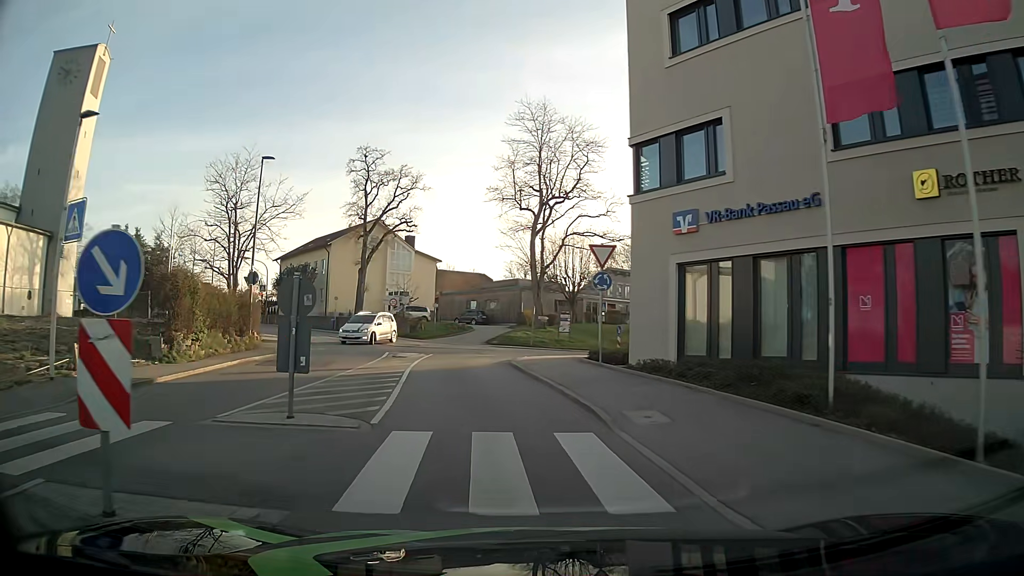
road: tertiary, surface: asphalt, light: Day
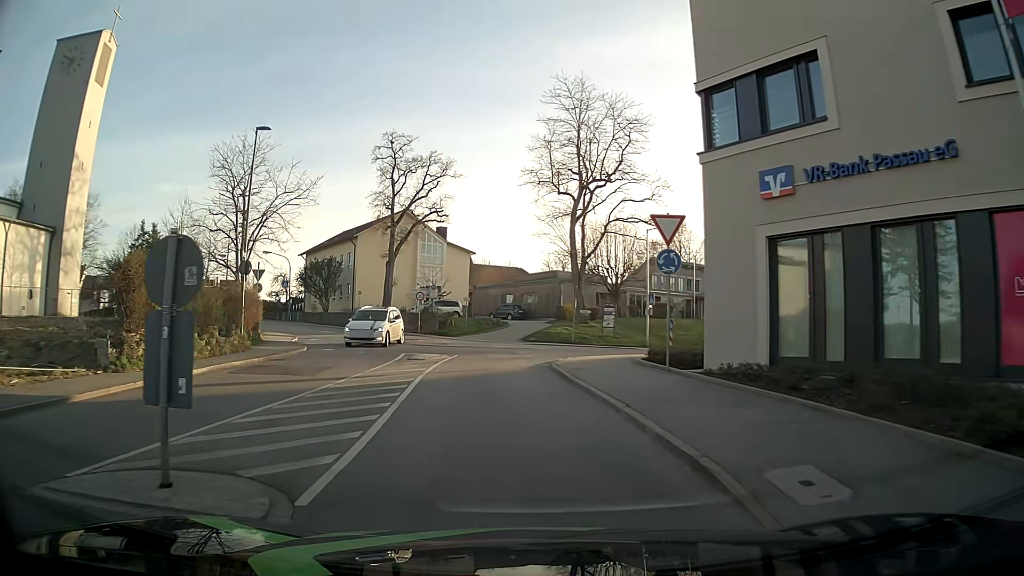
(-0.1, +4.5) m; -2°
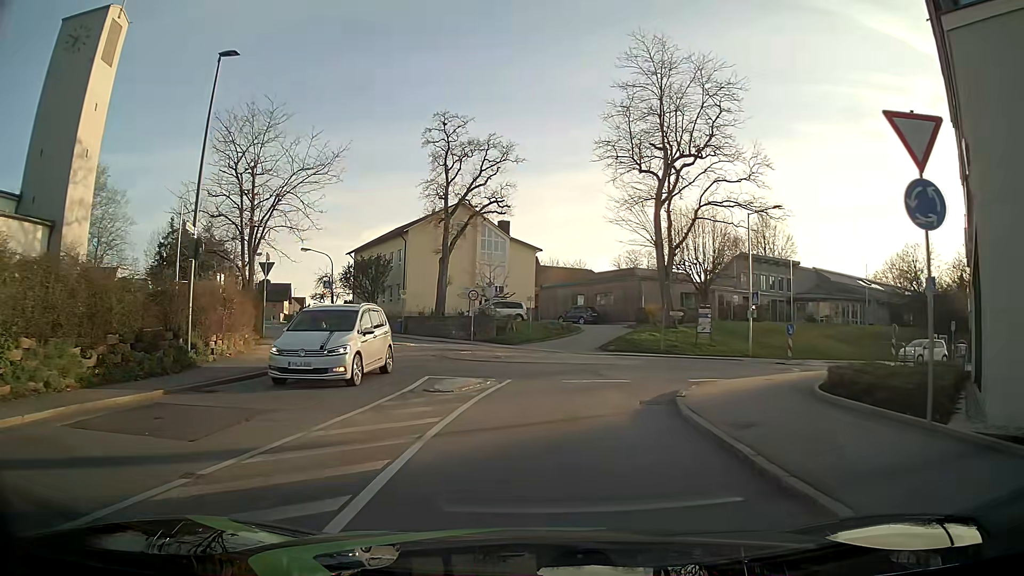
(-0.6, +8.2) m; -6°
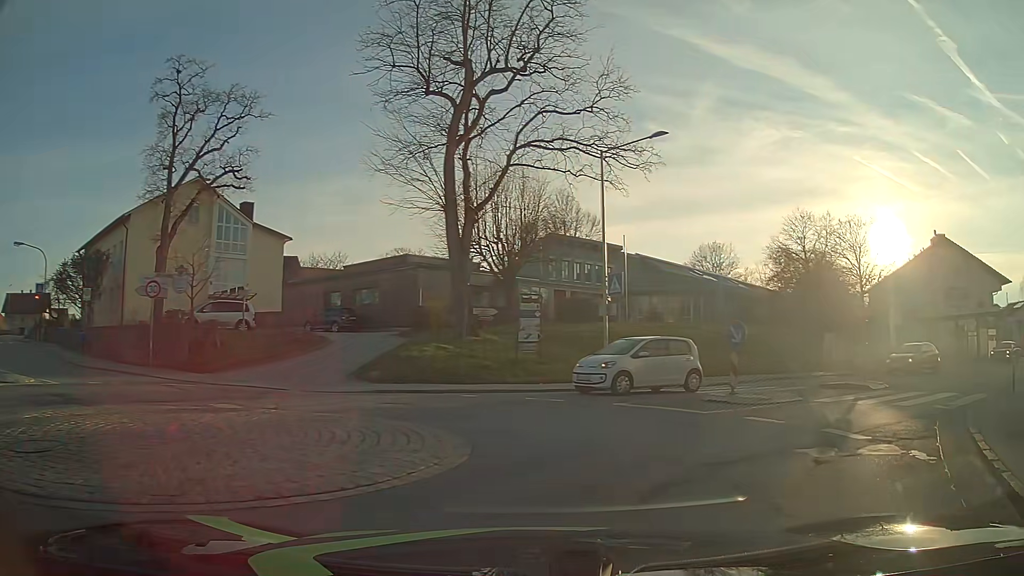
(+1.2, +14.8) m; +22°
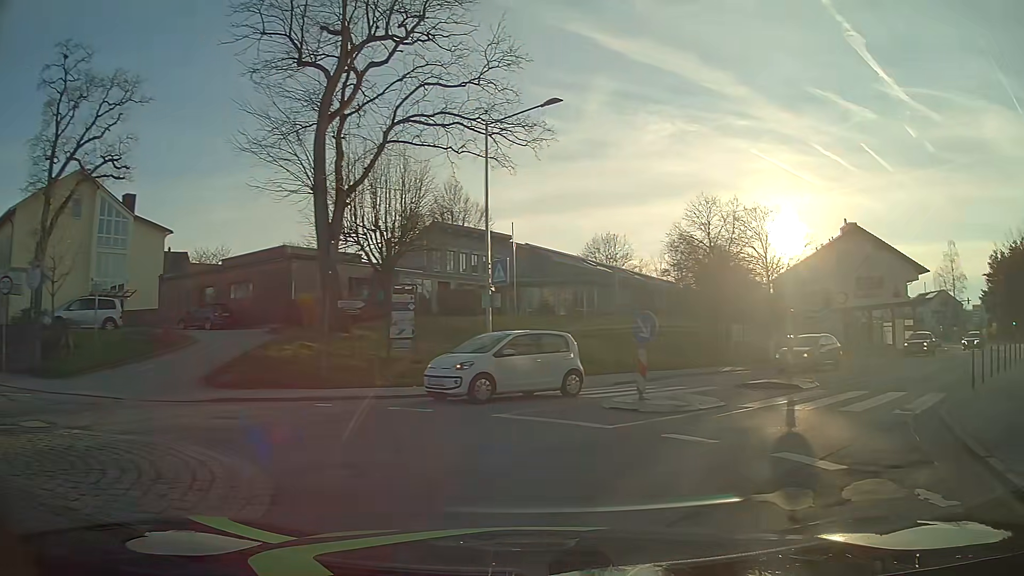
(+0.1, +2.7) m; +7°
